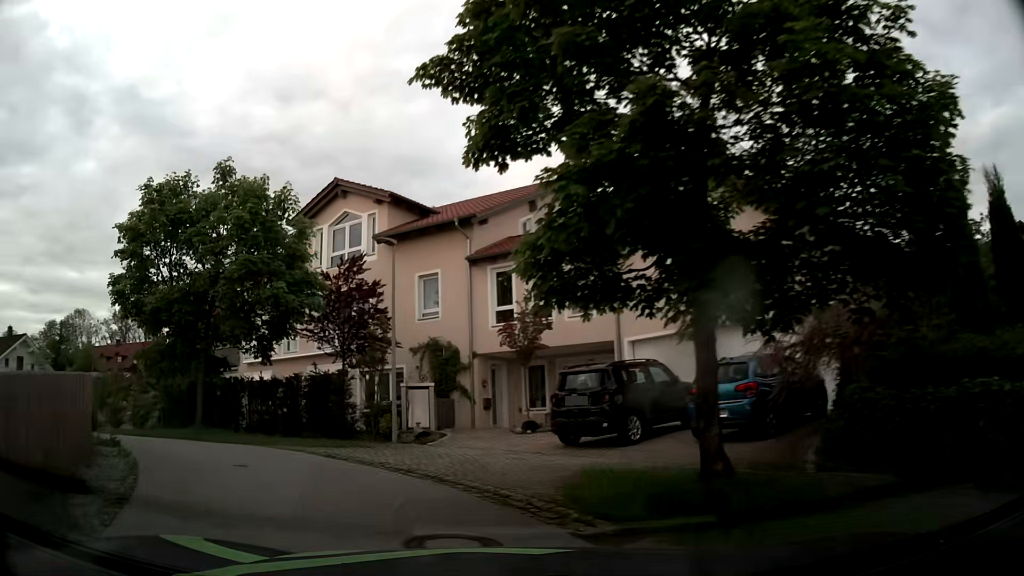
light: Day
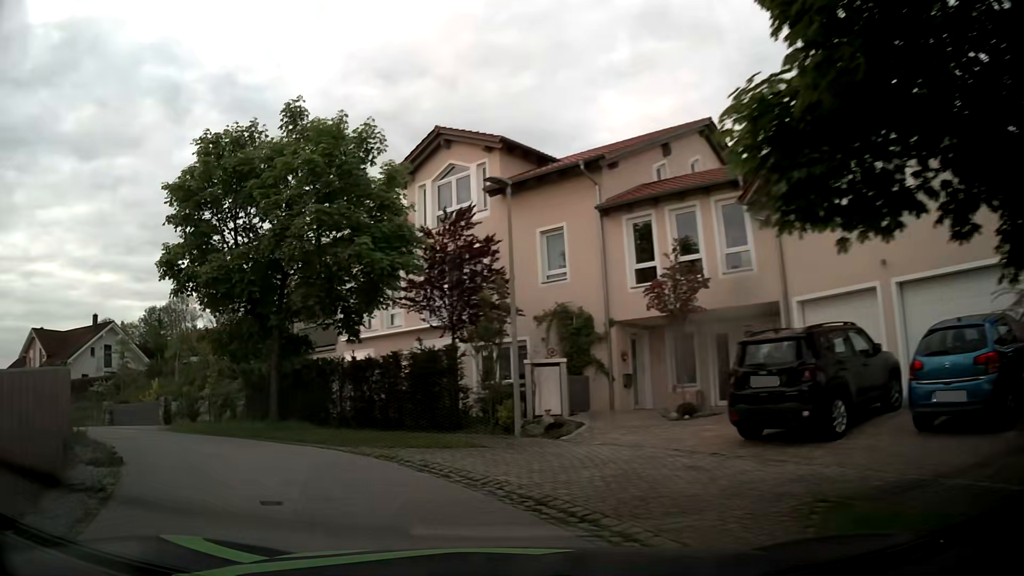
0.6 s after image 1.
(-0.3, +3.8) m; -10°
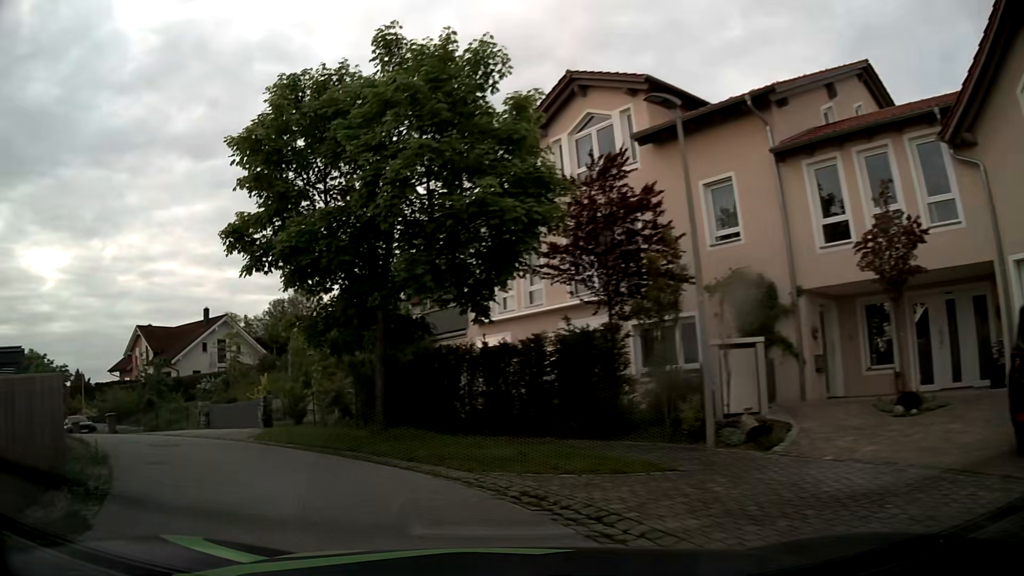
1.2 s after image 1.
(-0.4, +3.7) m; -11°
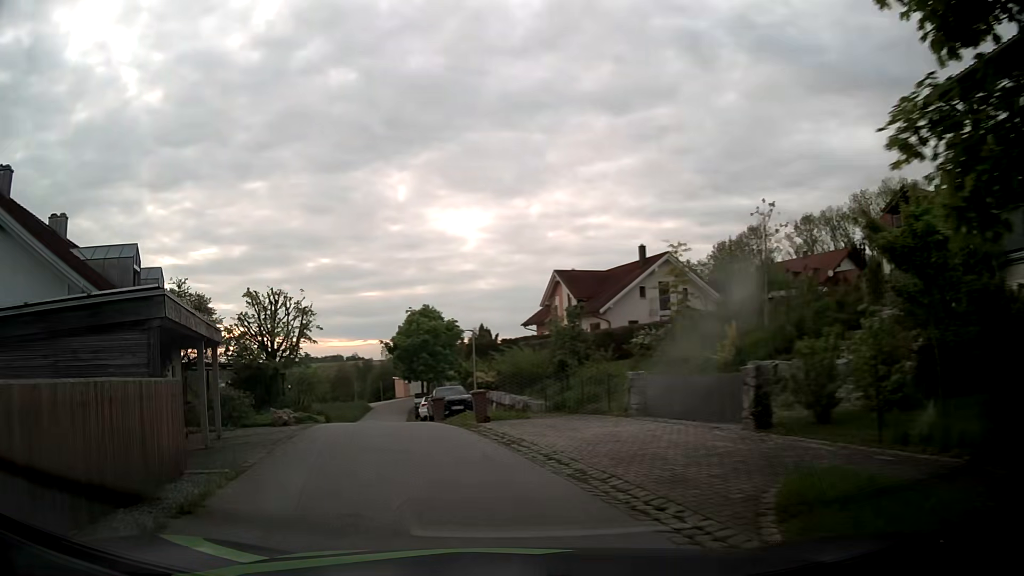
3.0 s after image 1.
(-3.9, +10.8) m; -39°
